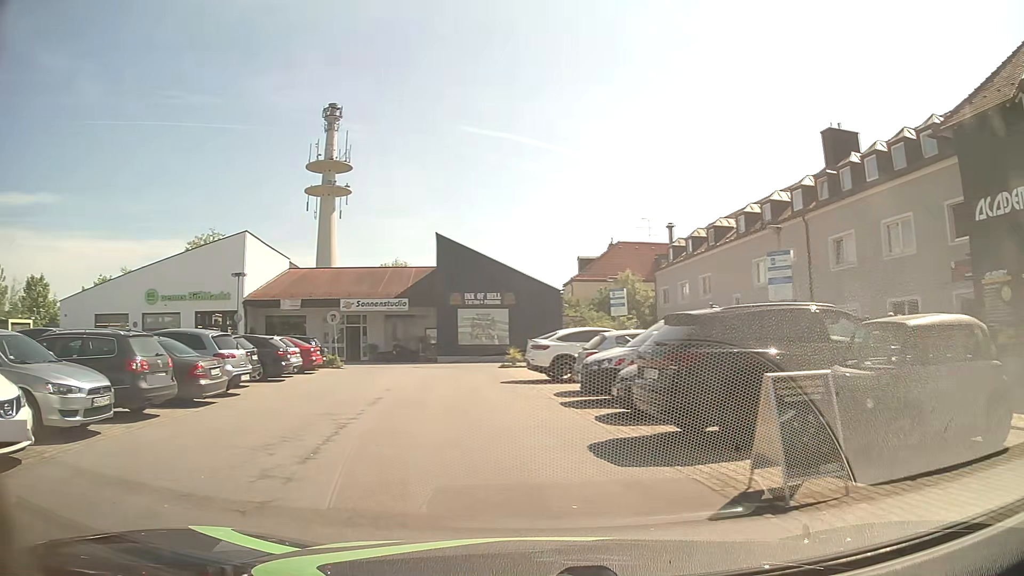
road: service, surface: asphalt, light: Day
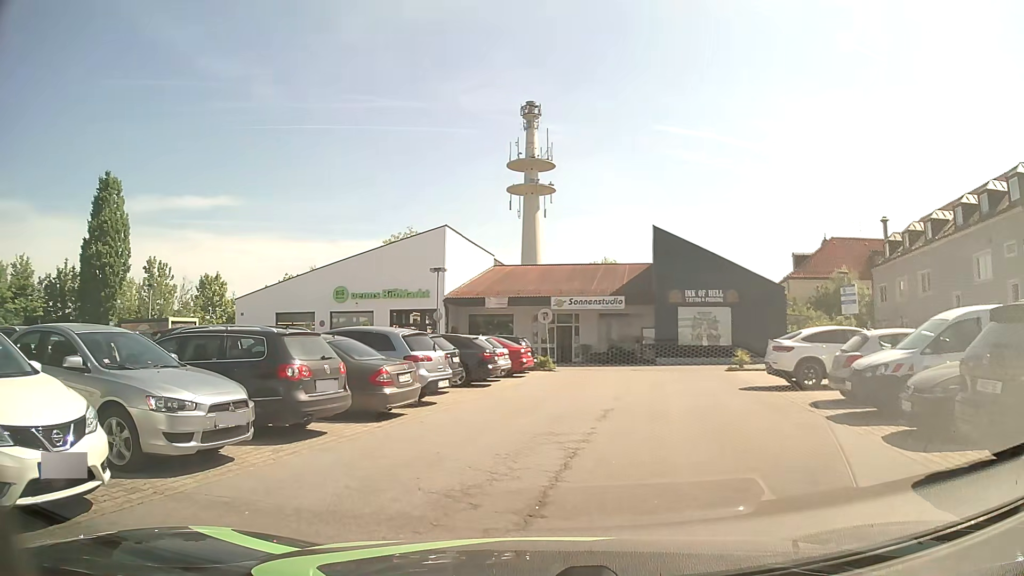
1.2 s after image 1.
(-0.5, +2.6) m; -17°
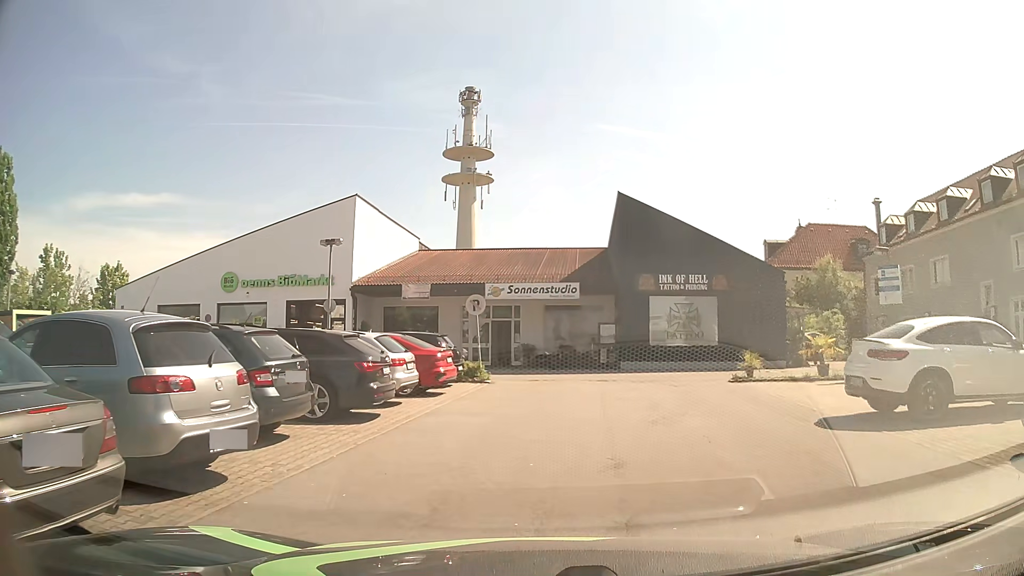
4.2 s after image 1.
(0.0, +8.2) m; +5°
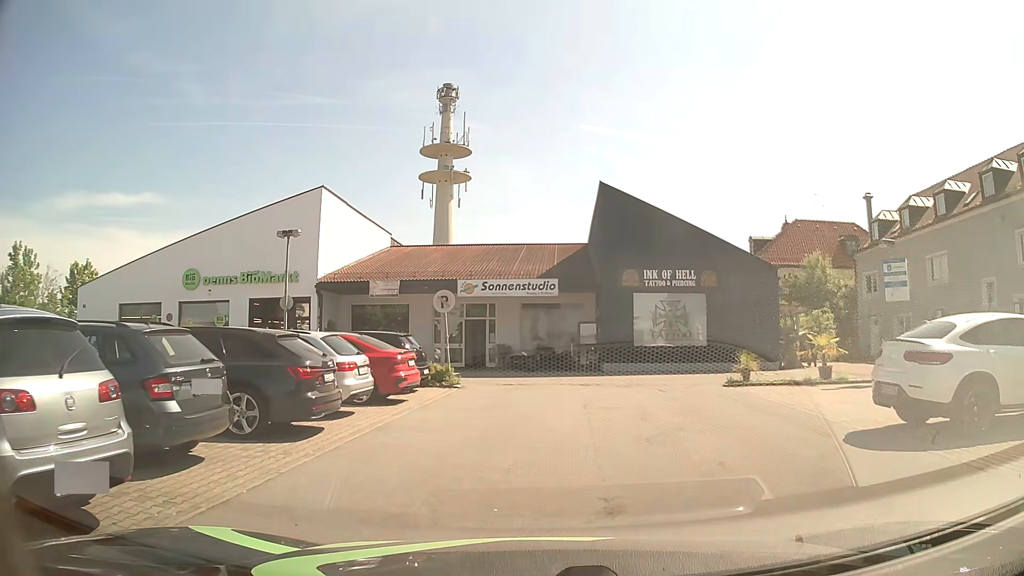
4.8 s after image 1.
(0.0, +1.9) m; +1°
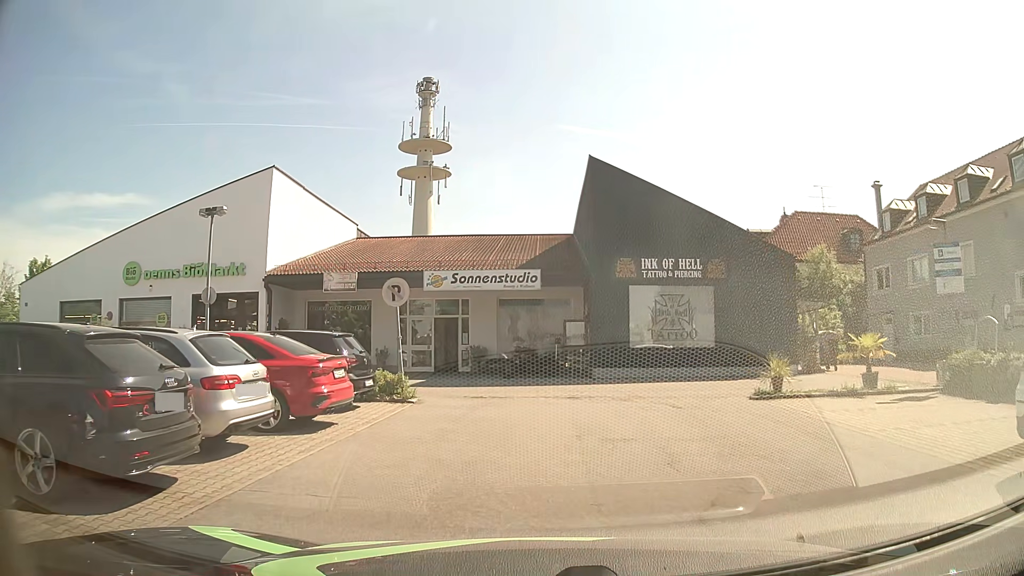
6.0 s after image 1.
(+0.1, +3.8) m; +2°
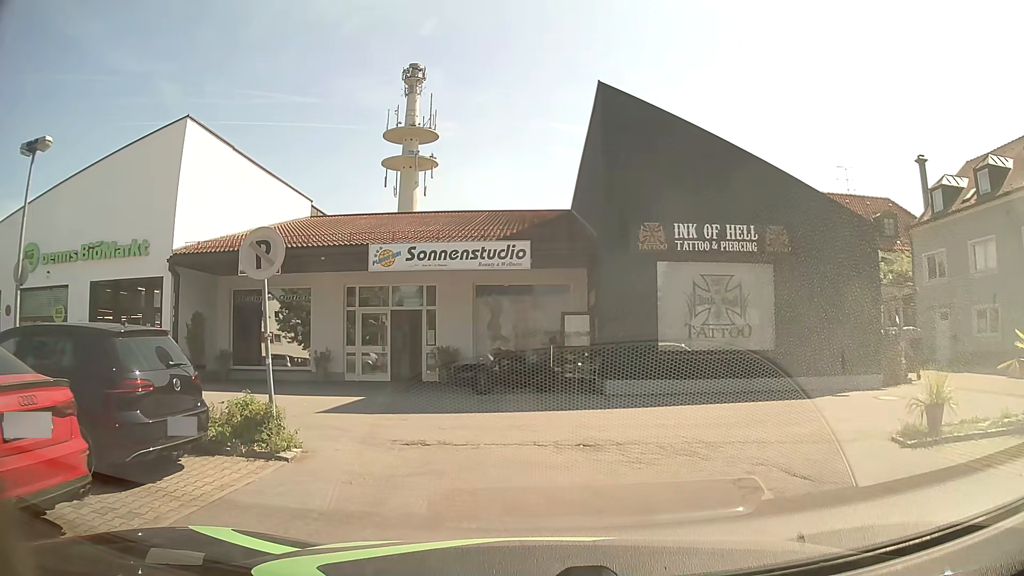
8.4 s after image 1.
(+0.1, +6.5) m; 0°
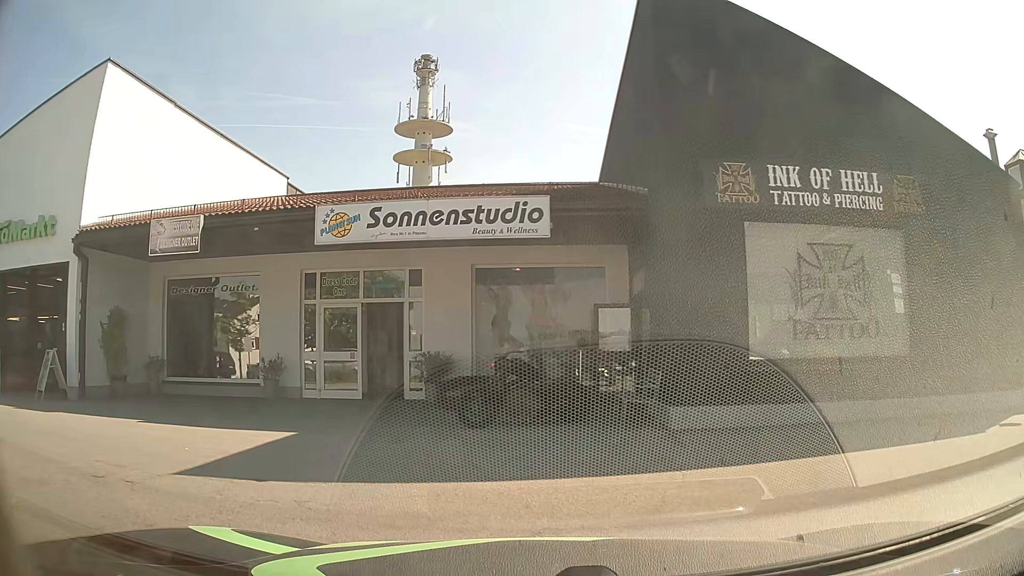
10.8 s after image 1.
(0.0, +5.5) m; -2°
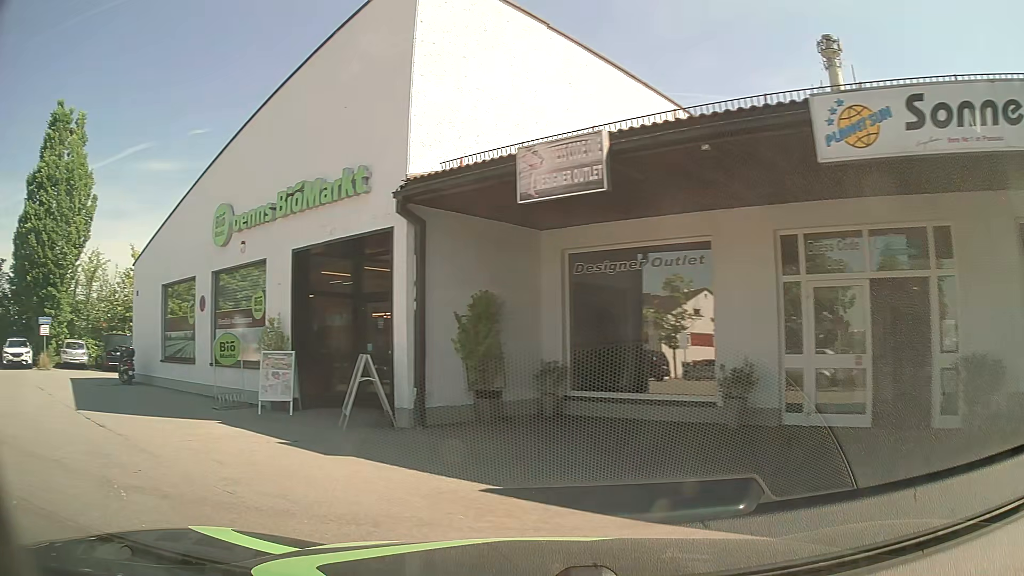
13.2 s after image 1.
(-1.4, +5.5) m; -35°
